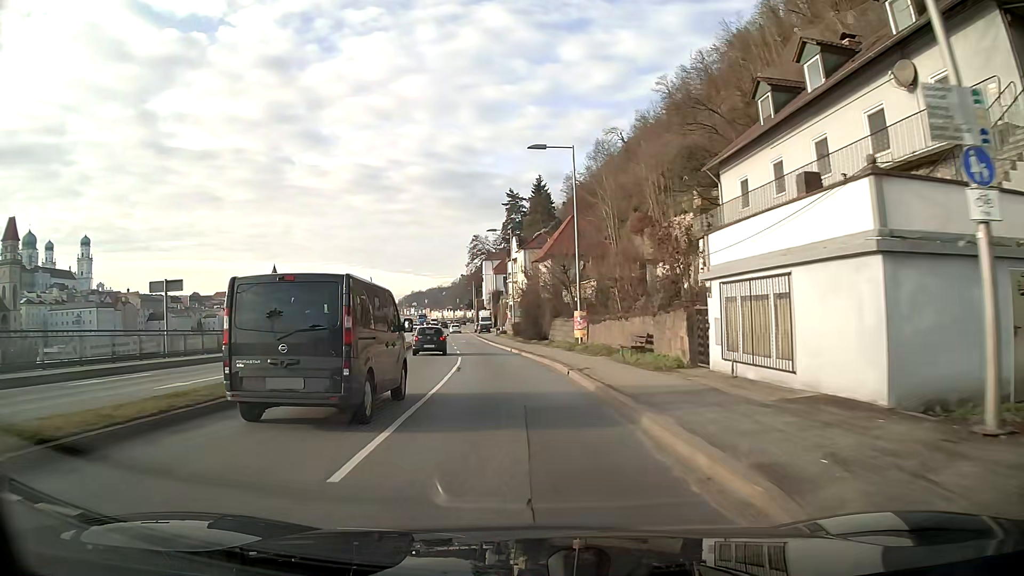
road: primary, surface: asphalt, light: Day
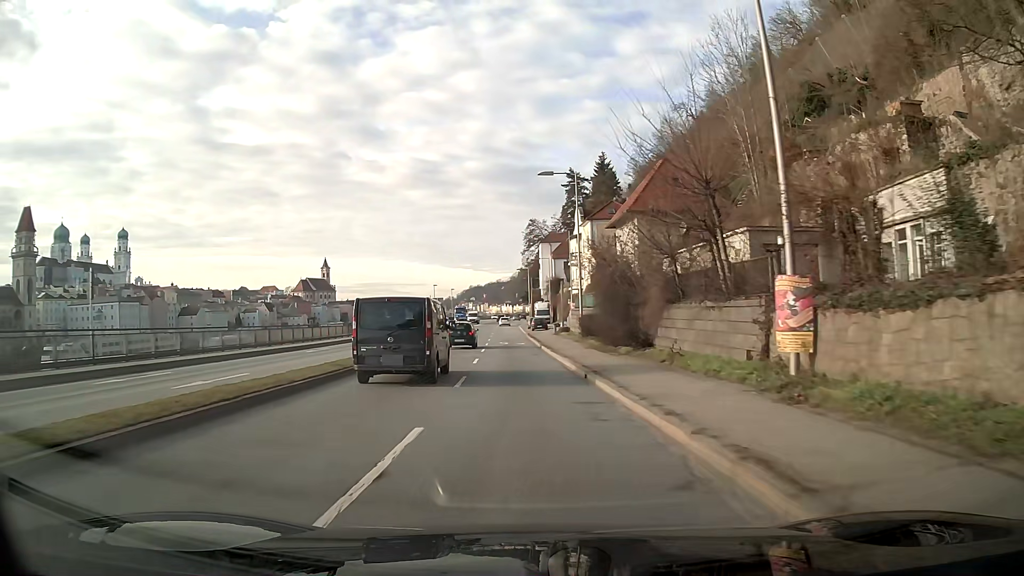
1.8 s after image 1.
(-0.9, +22.3) m; -5°
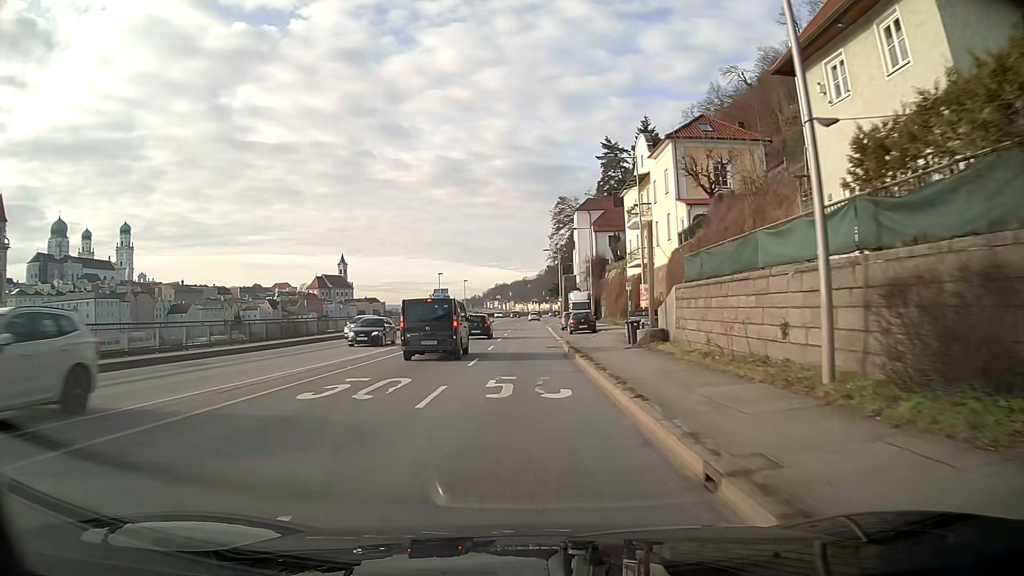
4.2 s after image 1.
(-0.7, +31.7) m; -2°
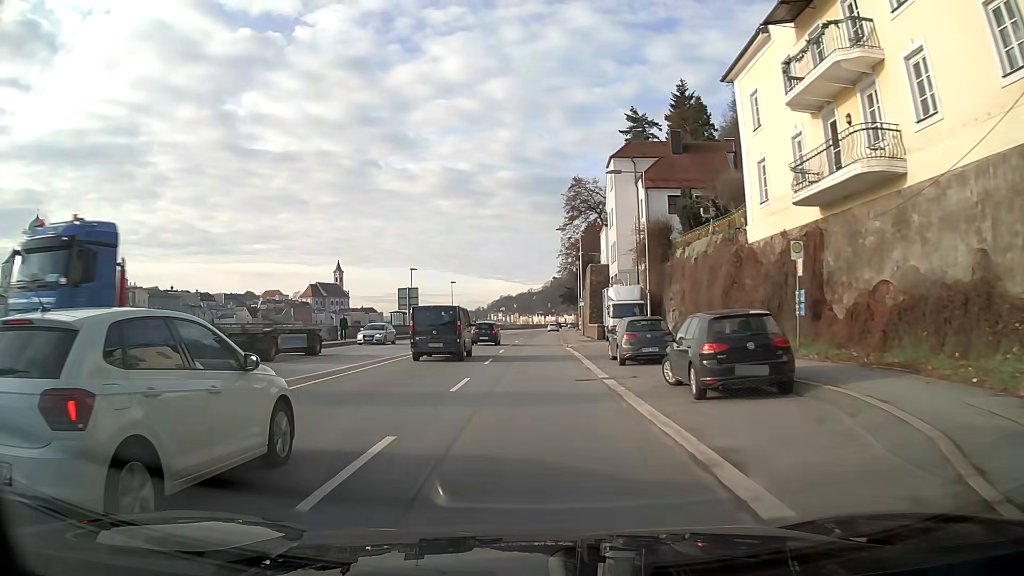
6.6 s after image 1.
(-0.1, +32.7) m; 0°
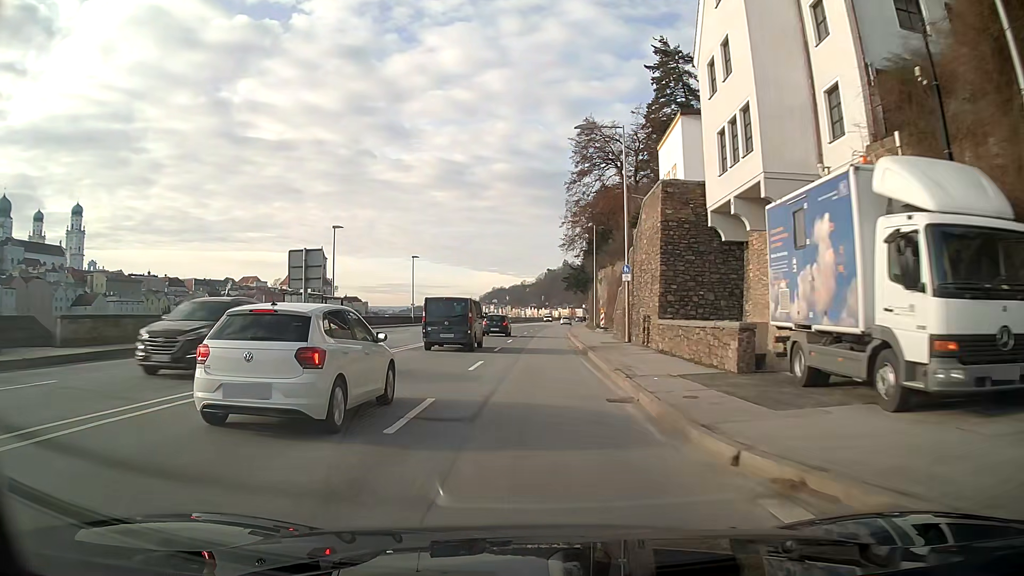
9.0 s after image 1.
(+0.1, +33.1) m; +1°
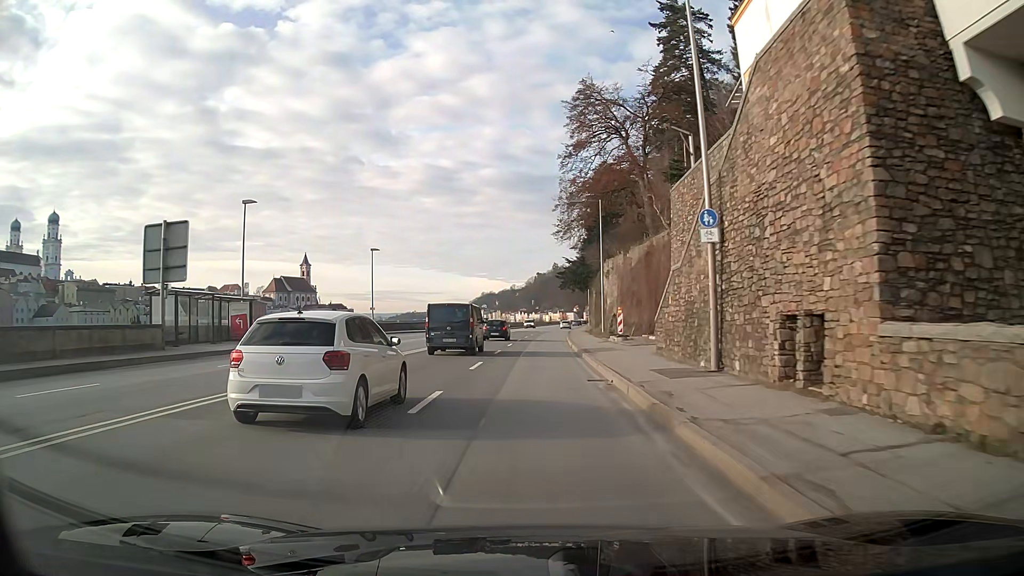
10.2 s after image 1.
(+0.1, +16.2) m; +1°
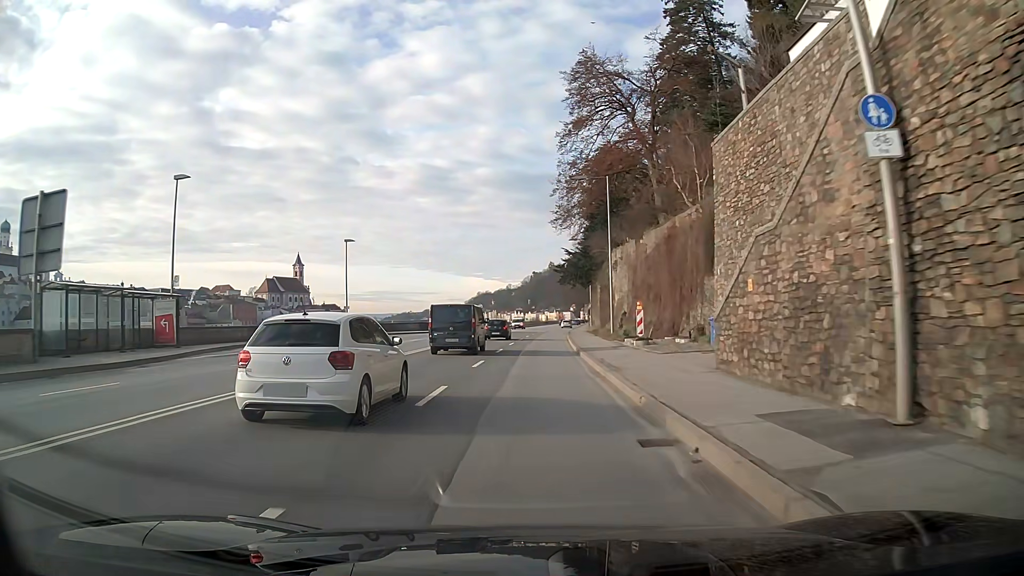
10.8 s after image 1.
(0.0, +8.1) m; 0°
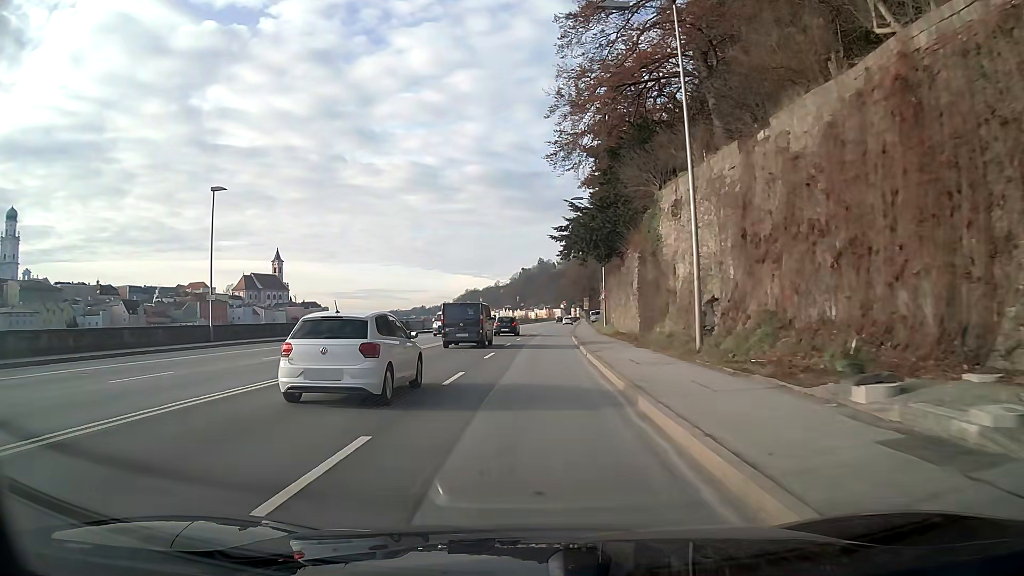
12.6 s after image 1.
(+0.2, +24.4) m; +1°
